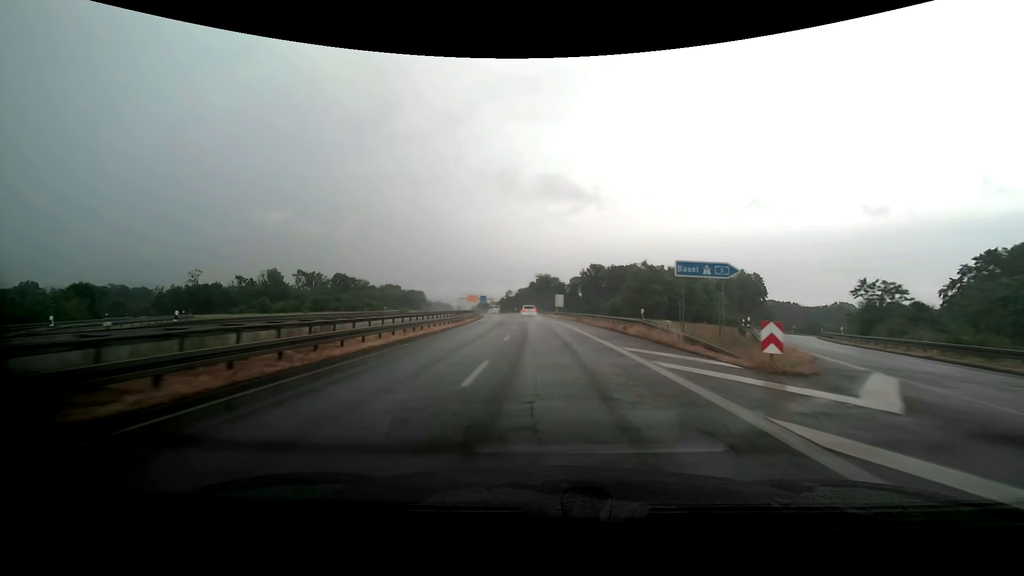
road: trunk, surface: asphalt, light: Day
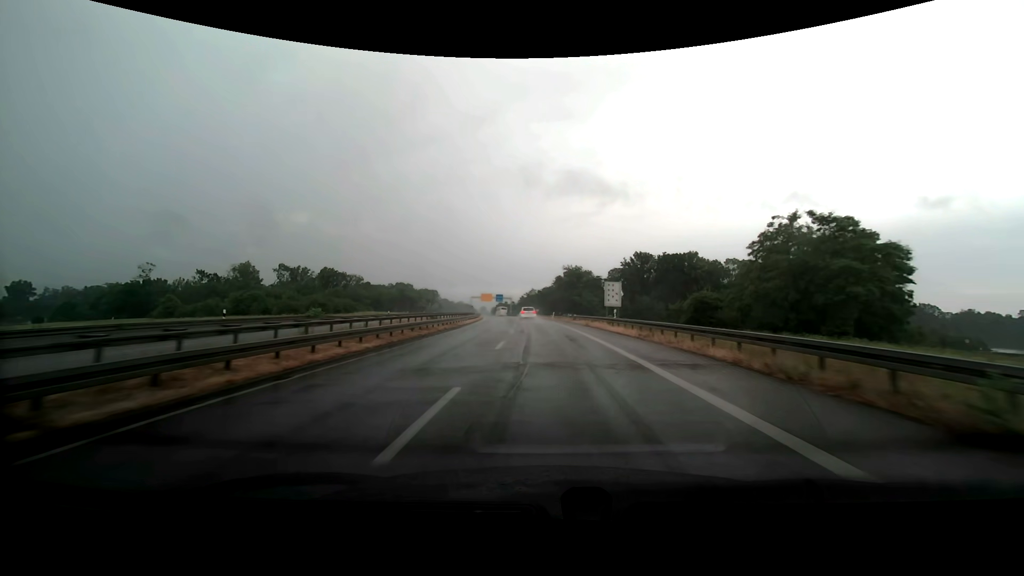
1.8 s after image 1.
(-0.9, +40.6) m; -3°
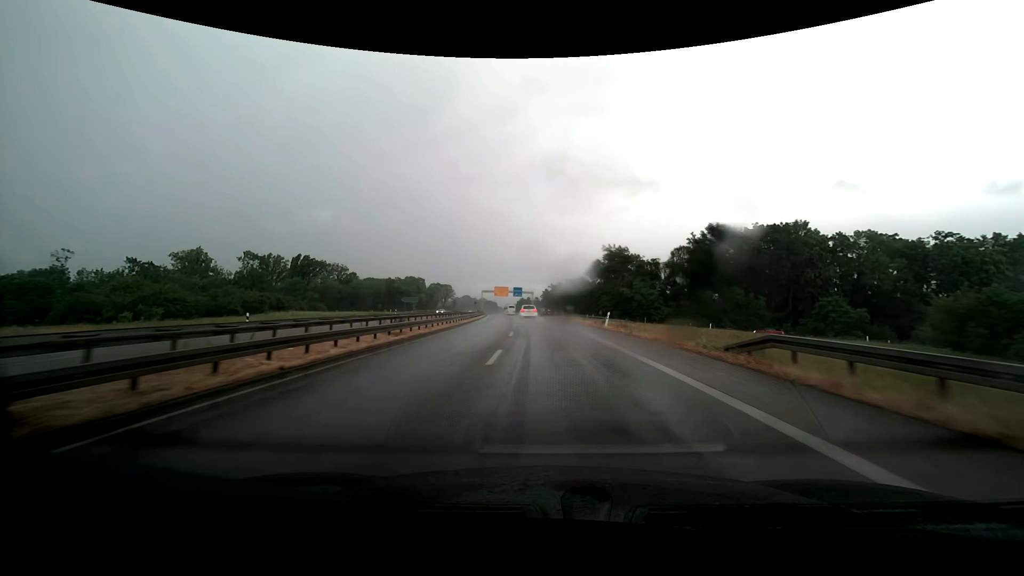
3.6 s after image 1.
(-1.2, +40.9) m; -3°
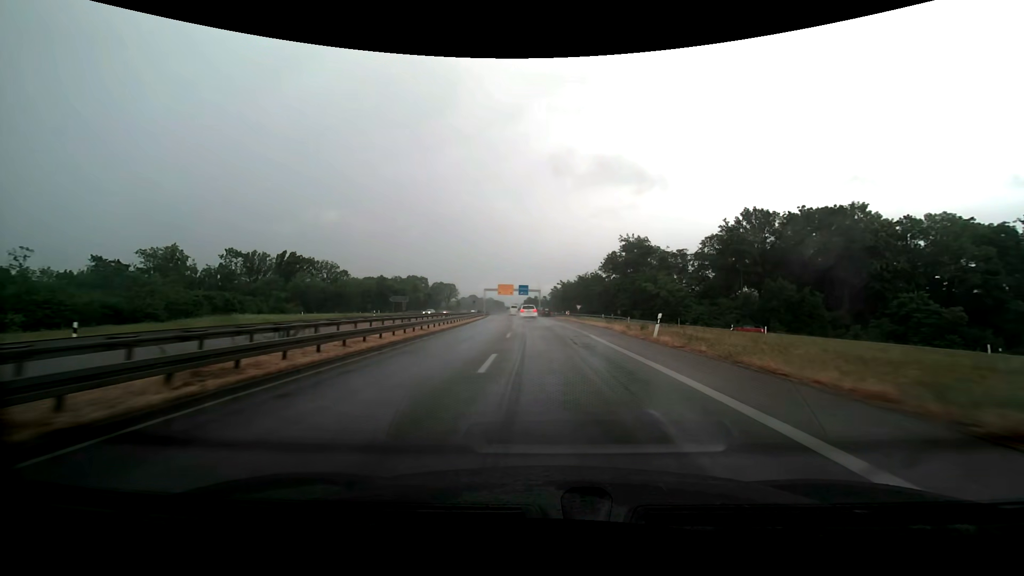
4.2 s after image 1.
(-0.1, +13.3) m; -1°
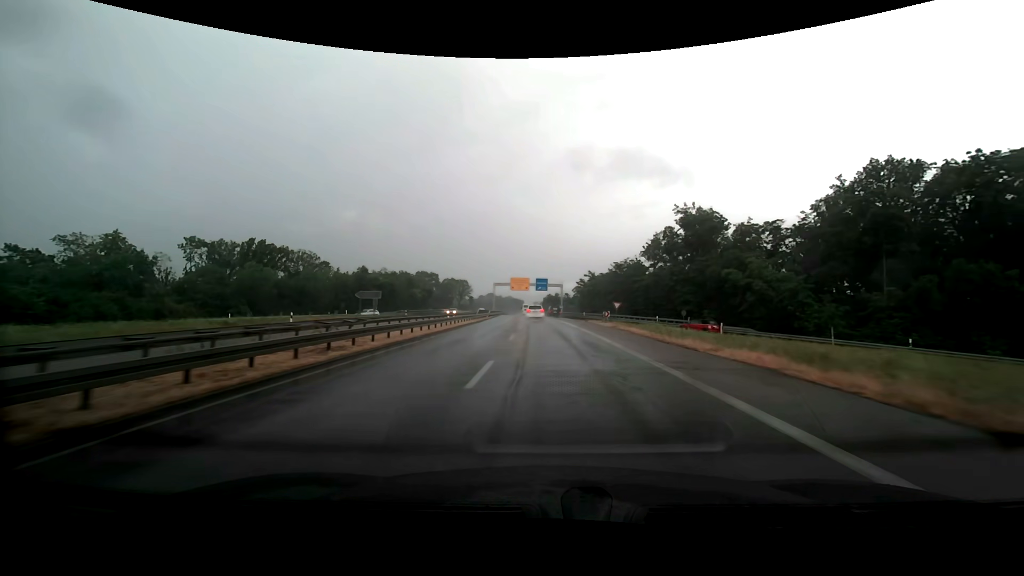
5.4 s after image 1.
(-0.5, +26.0) m; -2°
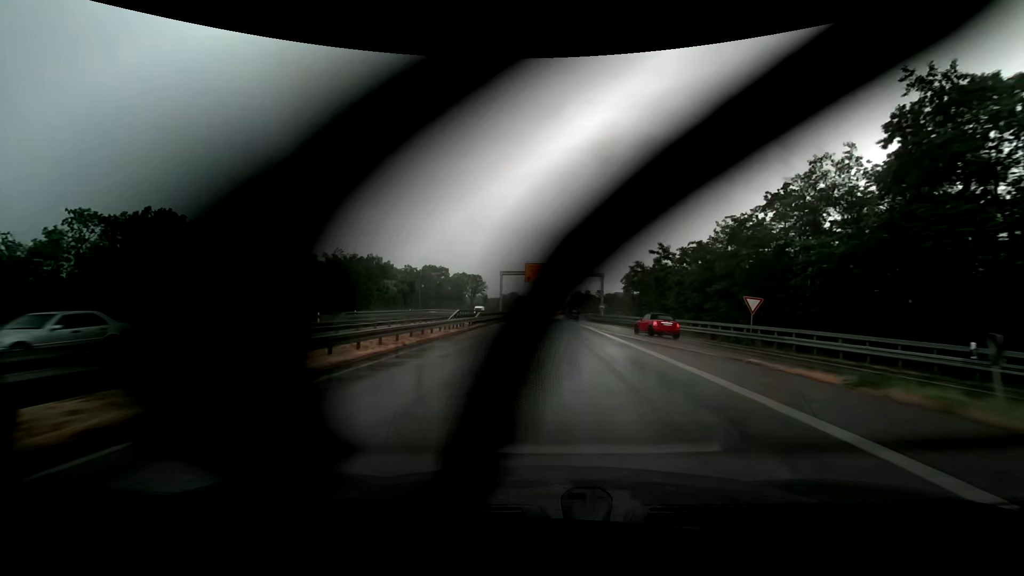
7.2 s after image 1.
(-1.1, +37.8) m; -3°
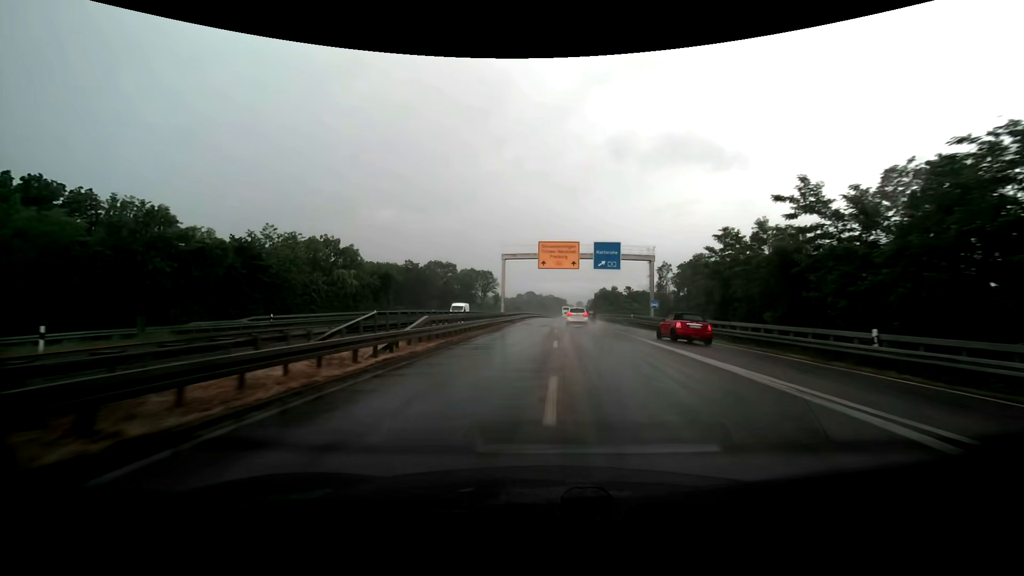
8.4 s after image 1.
(-0.6, +24.8) m; -3°
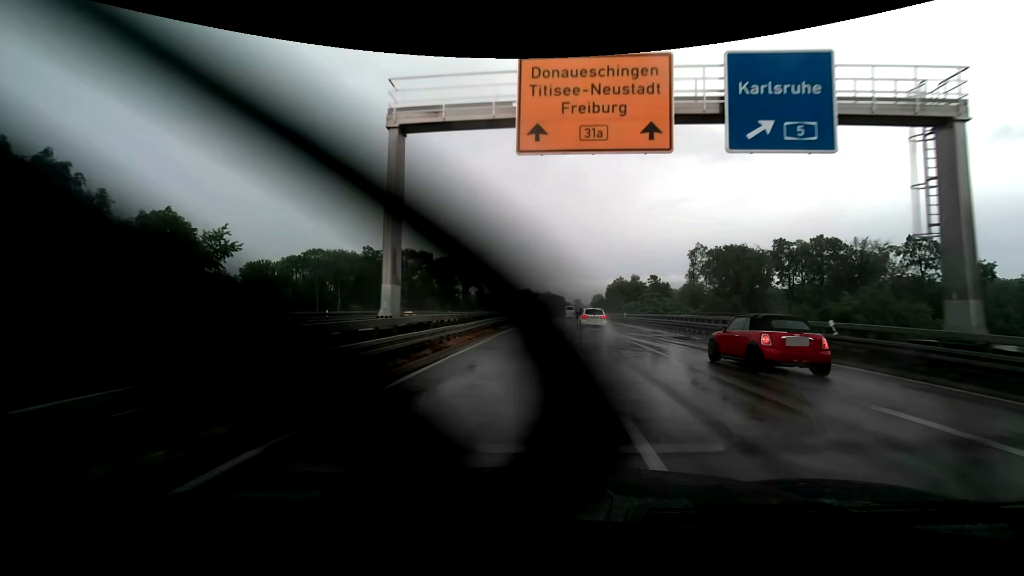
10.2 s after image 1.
(0.0, +39.7) m; 0°
(0, +10) (0, +20) (0, +30) (0, +40) (0, +50) (0, +60) (+1, +70) (+1, +80) (+1, +90) (+1, +100) m
